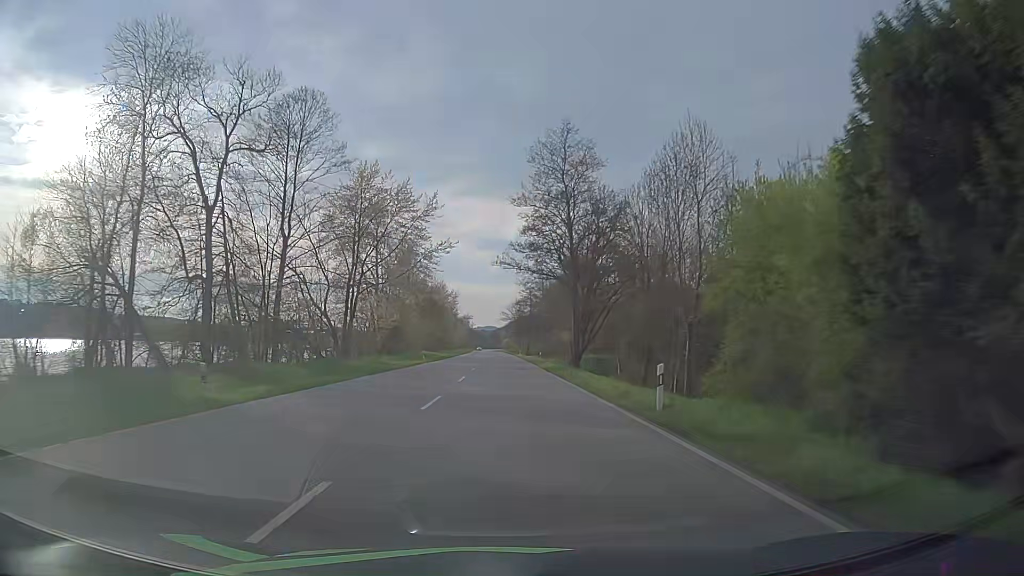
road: primary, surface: asphalt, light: Day
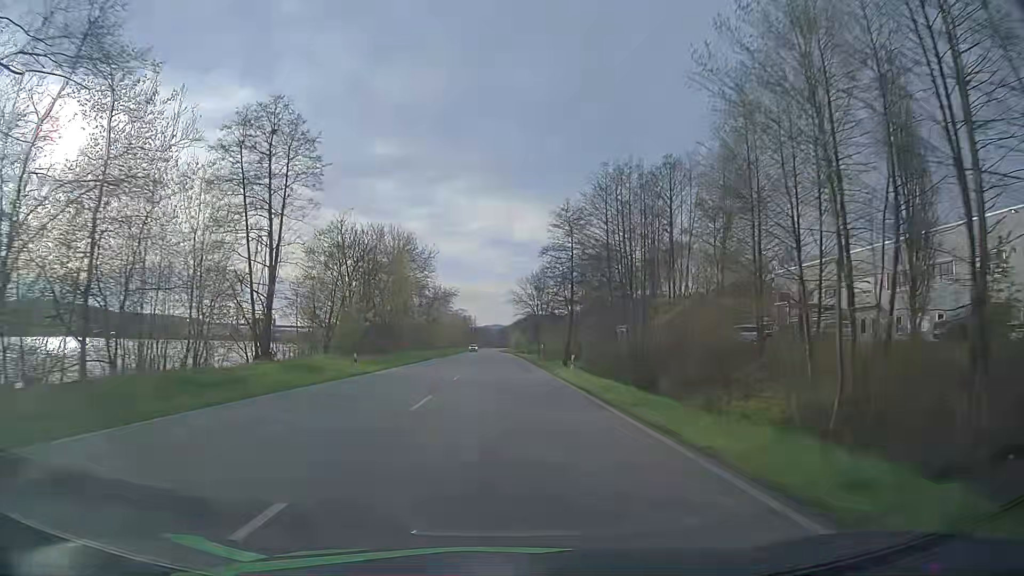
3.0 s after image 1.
(-0.2, +72.5) m; 0°
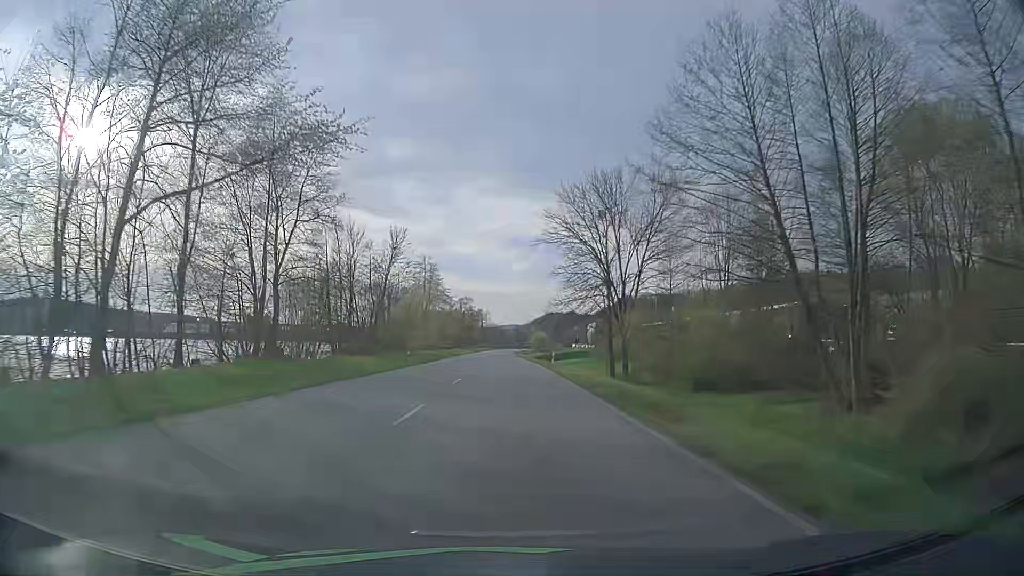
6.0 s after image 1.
(-0.8, +74.2) m; -1°
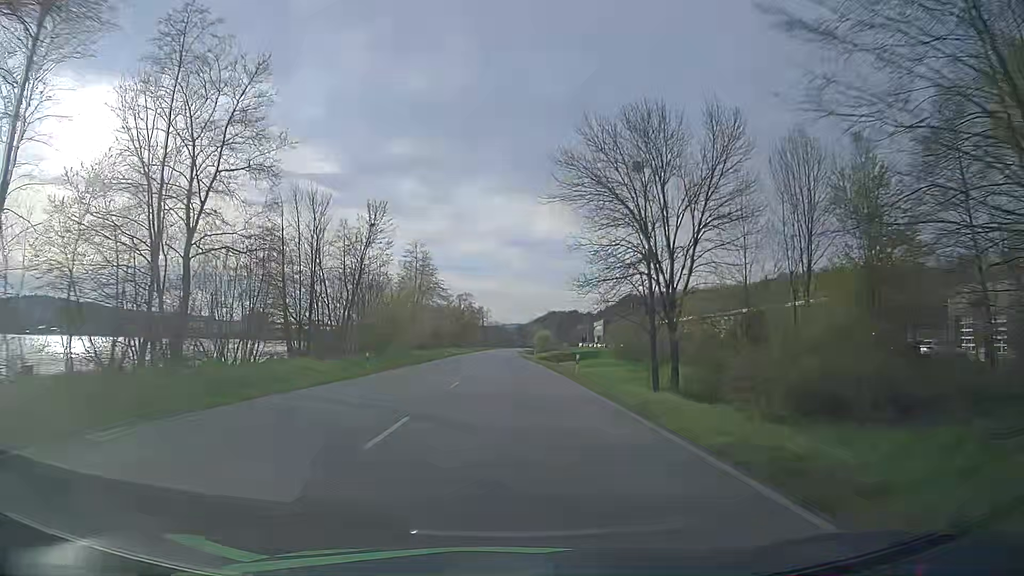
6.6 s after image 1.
(0.0, +15.0) m; 0°
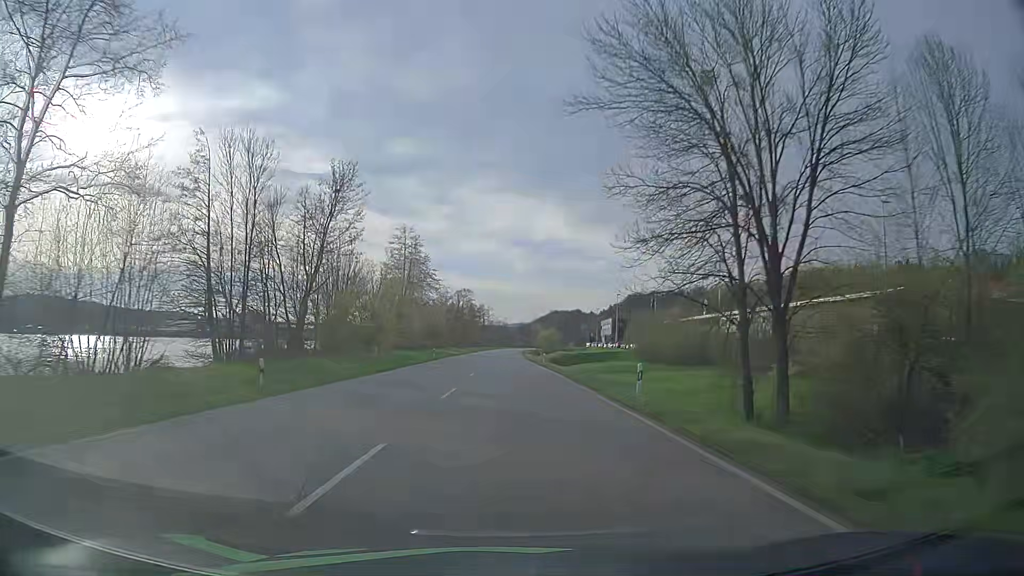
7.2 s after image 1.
(-0.1, +15.1) m; 0°
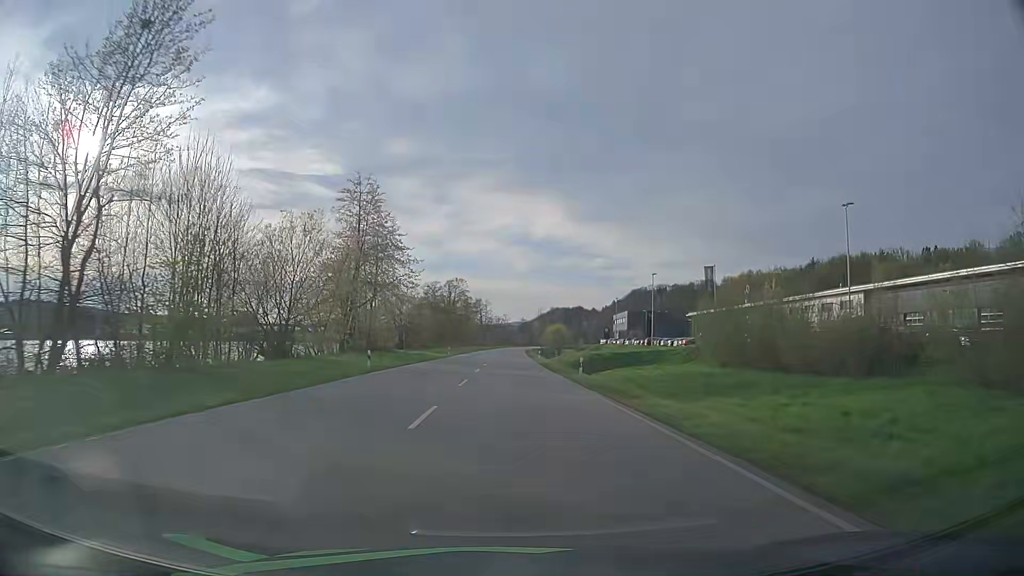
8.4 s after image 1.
(-0.1, +30.3) m; 0°
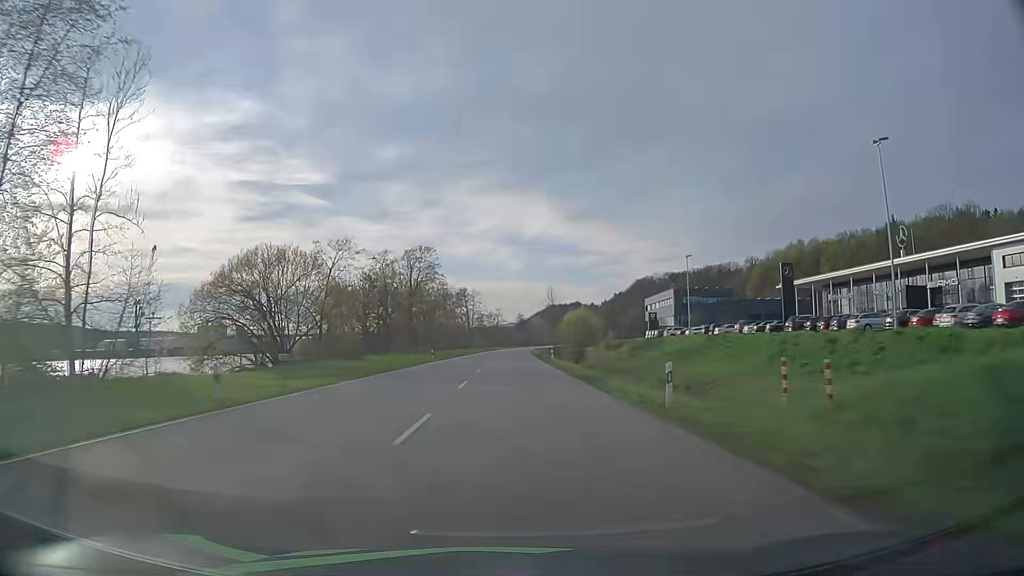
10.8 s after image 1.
(-0.5, +61.5) m; 0°
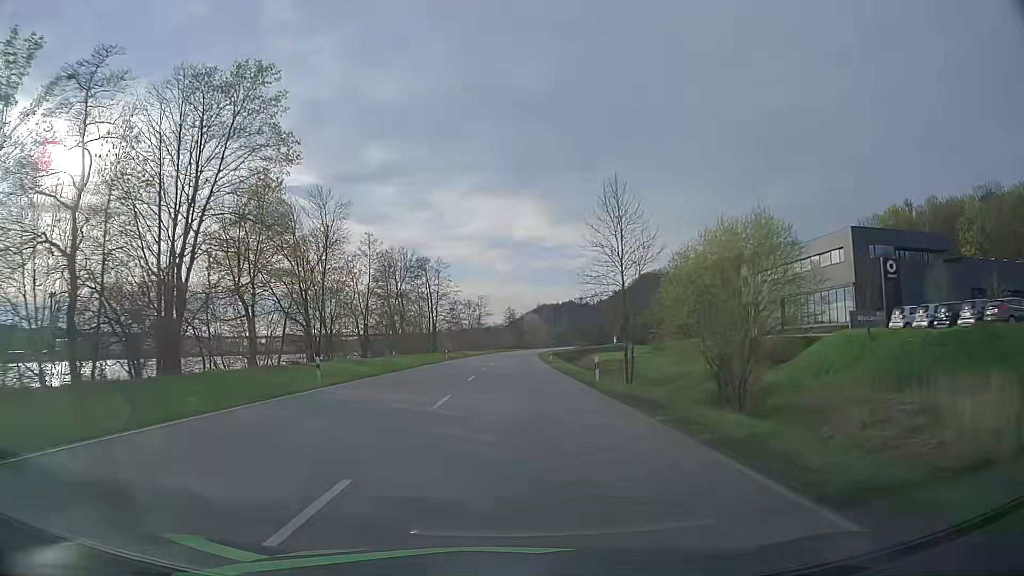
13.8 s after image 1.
(+0.6, +78.2) m; +1°
(0, +10) (0, +20) (0, +30) (0, +40) (+1, +50) (+1, +60) (+1, +70) (+1, +80) (+2, +90) (+2, +100) m
